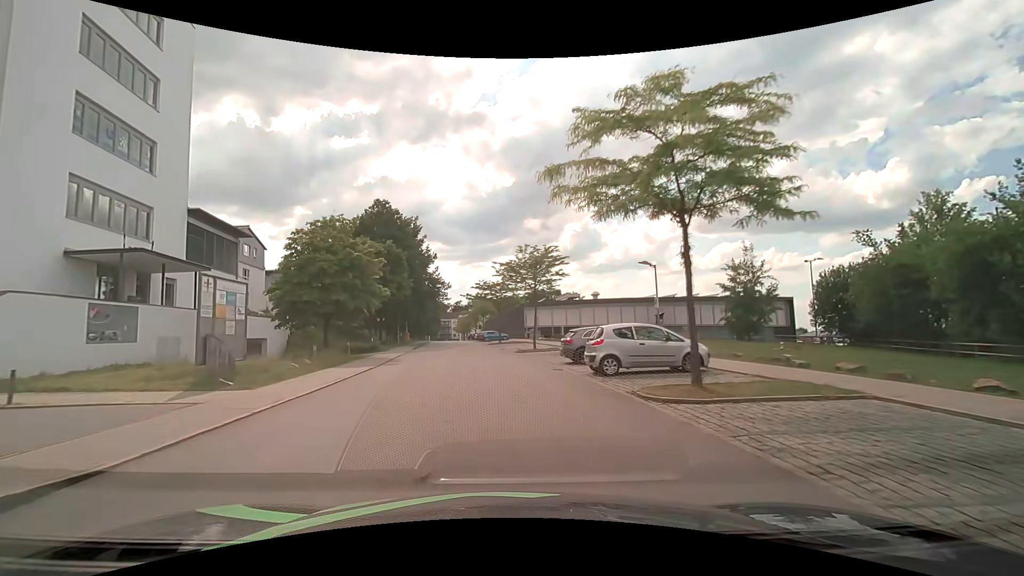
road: residential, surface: asphalt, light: Day
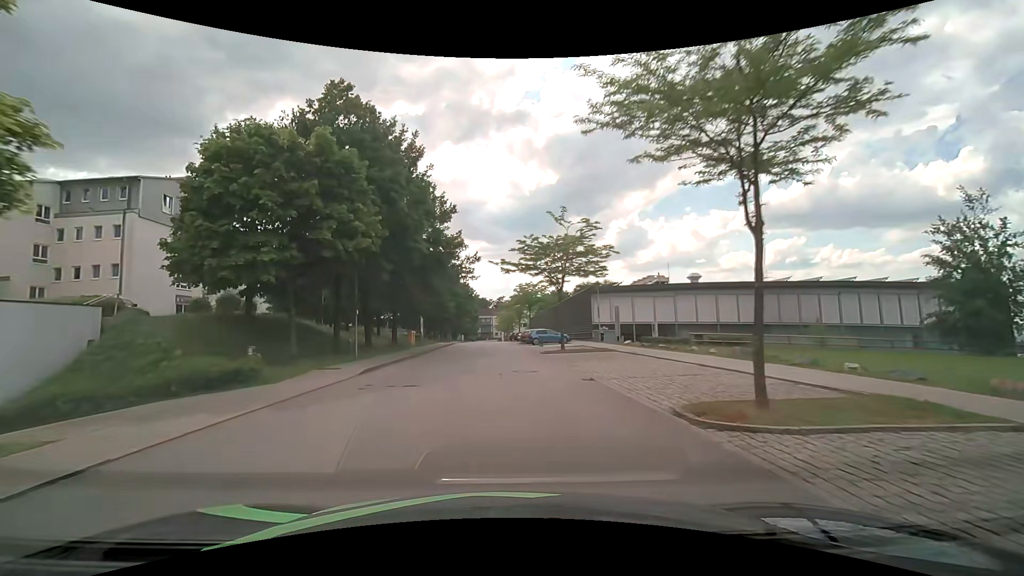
(-1.5, +24.9) m; -5°
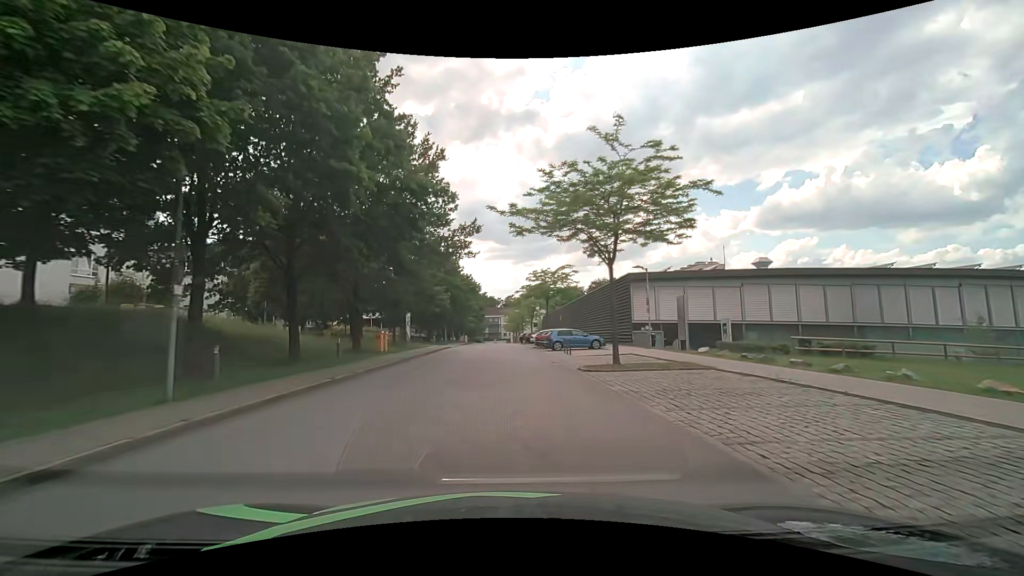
(-0.2, +12.8) m; -1°
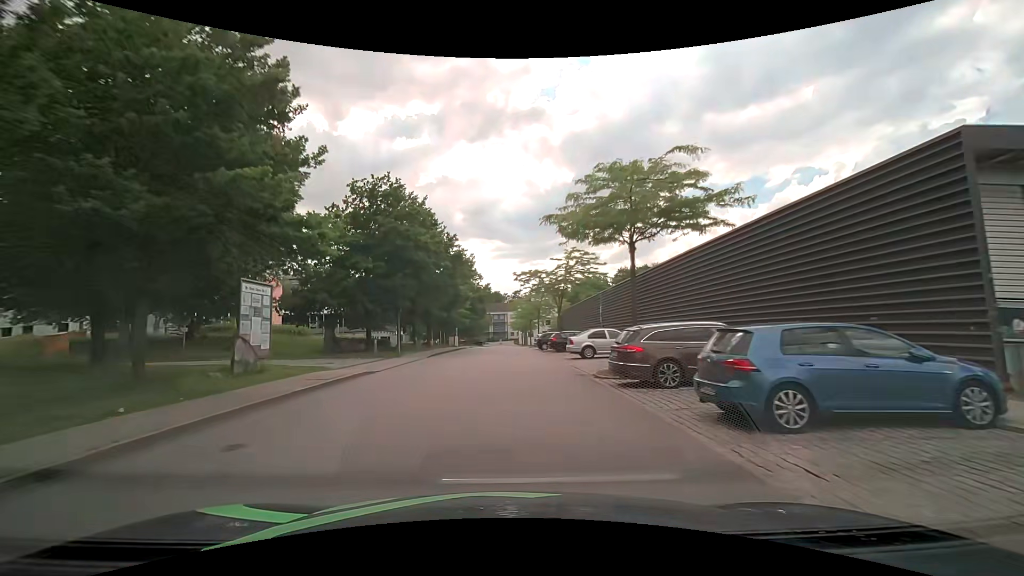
(-0.1, +27.8) m; 0°
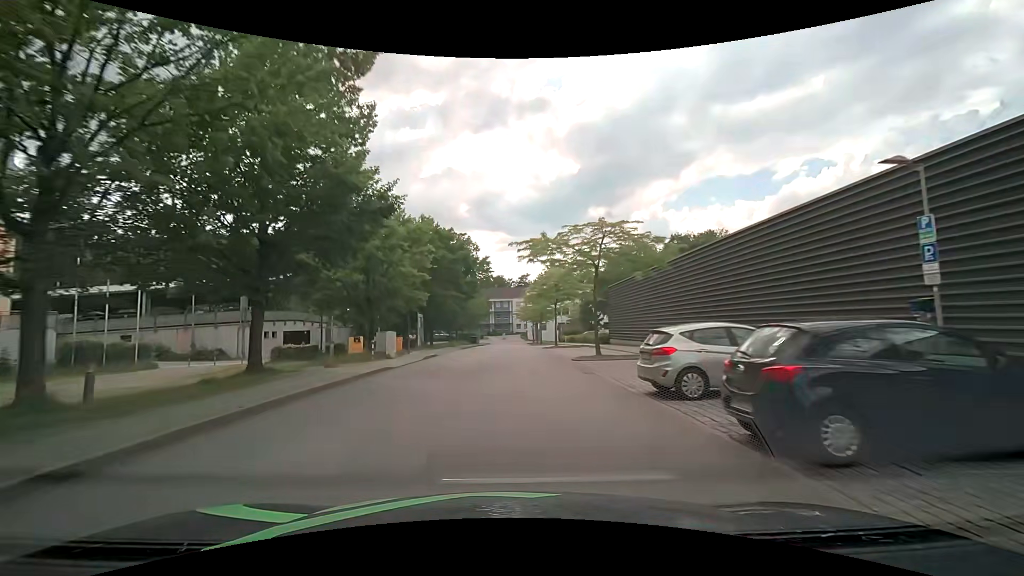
(-0.3, +36.8) m; -1°
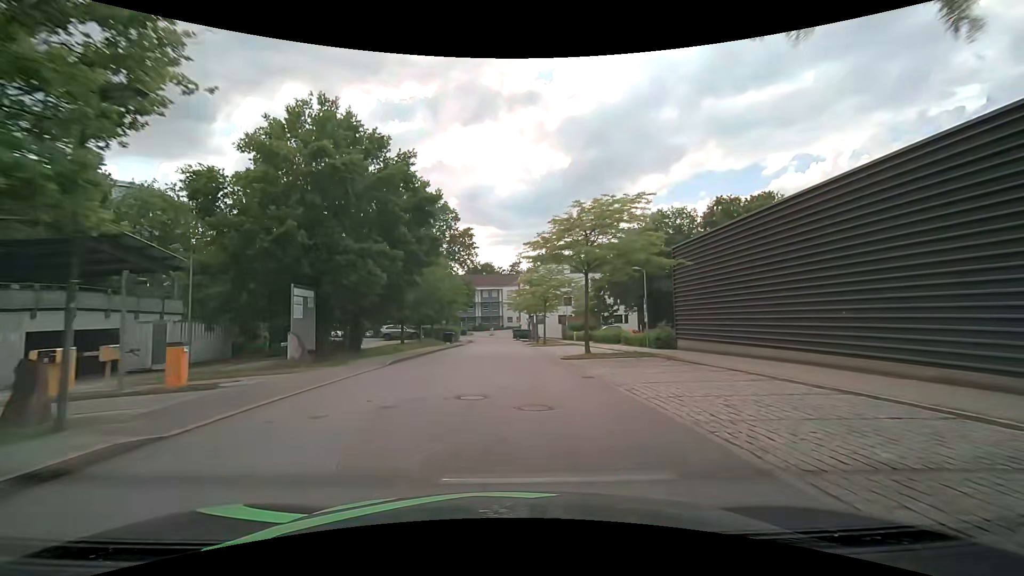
(+0.3, +22.6) m; +1°
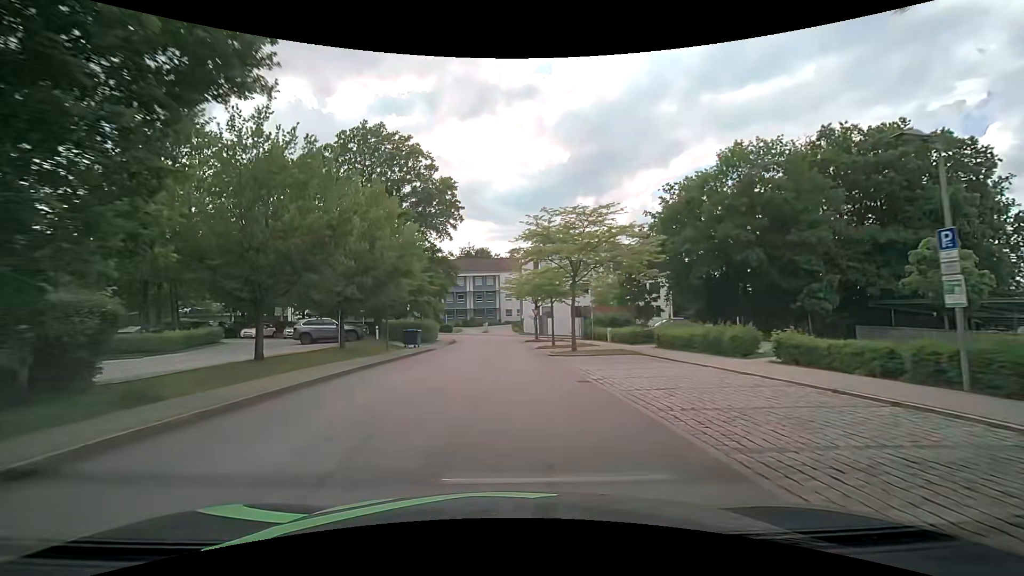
(+0.2, +21.7) m; +1°
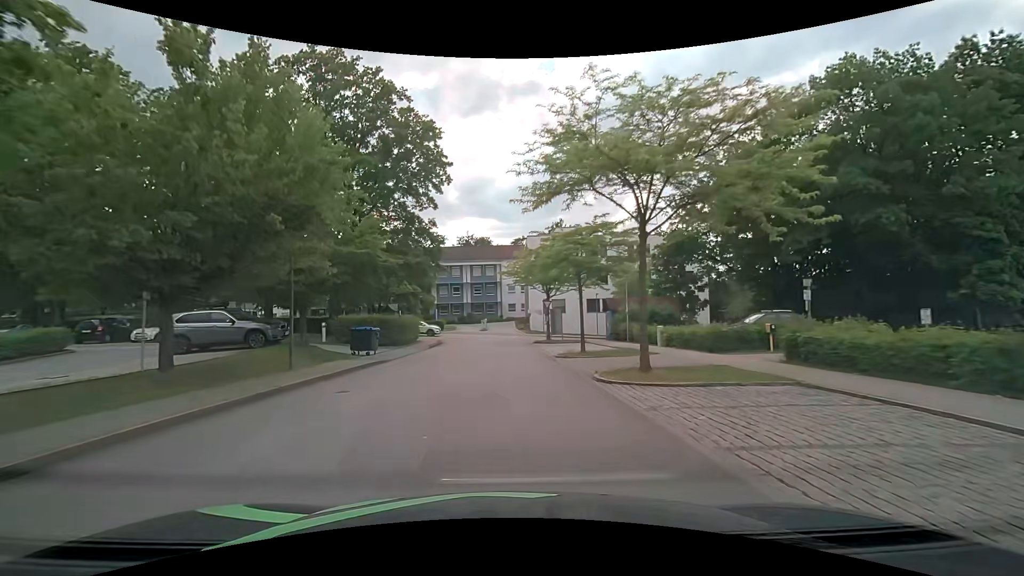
(-0.1, +12.9) m; 0°
